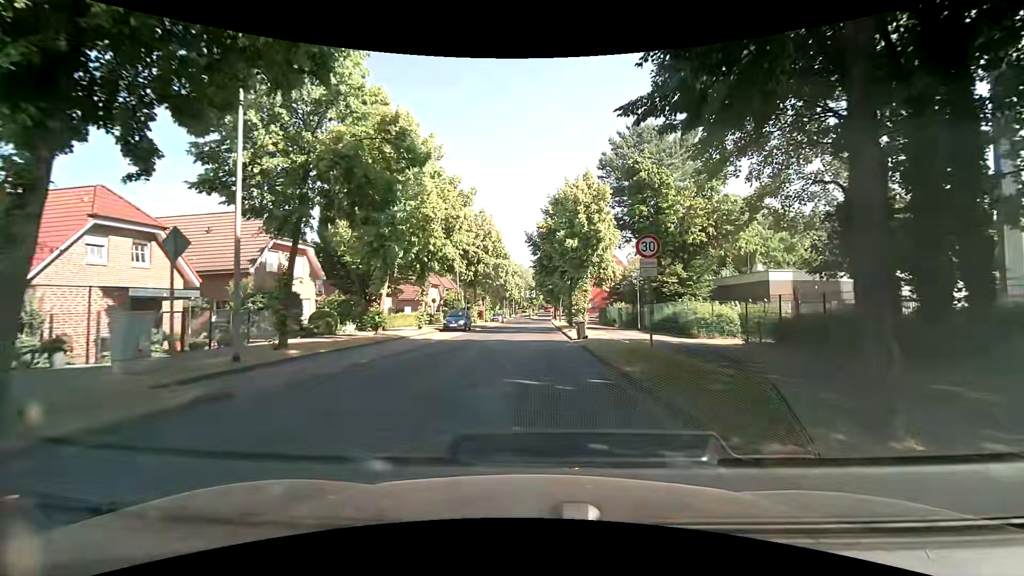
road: tertiary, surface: asphalt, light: Day
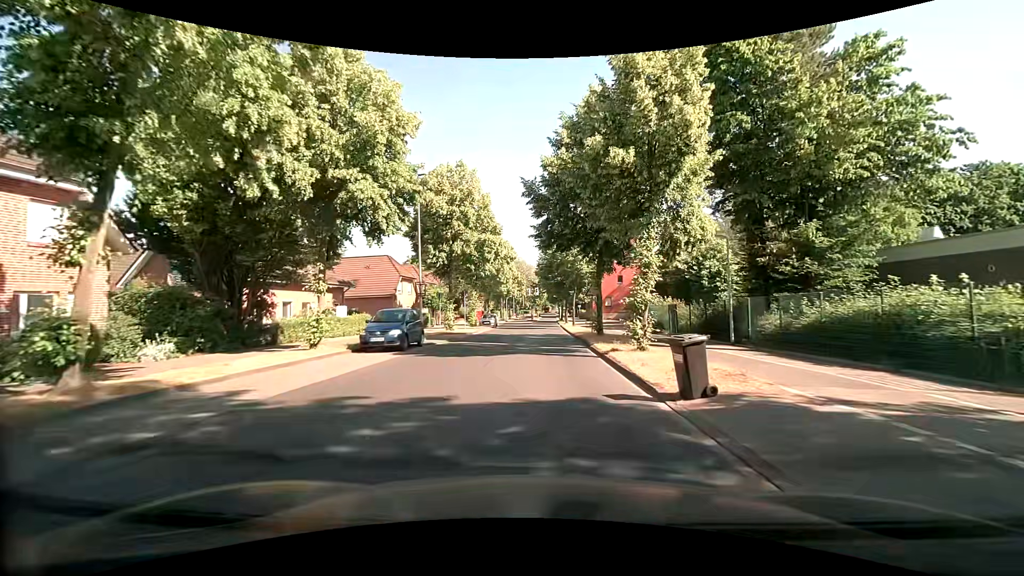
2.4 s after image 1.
(+0.1, +17.2) m; 0°
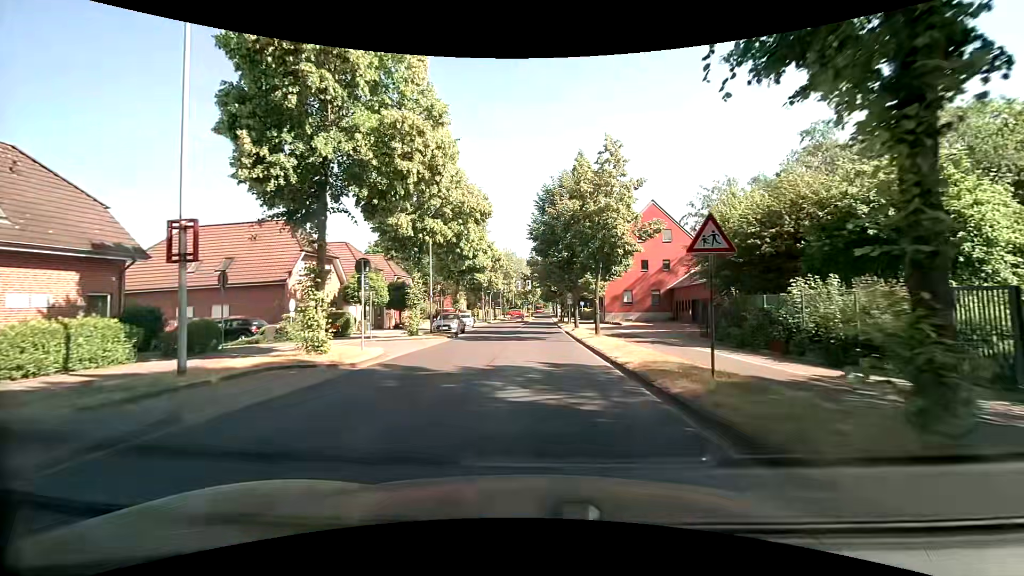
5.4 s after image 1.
(+0.1, +21.2) m; +2°
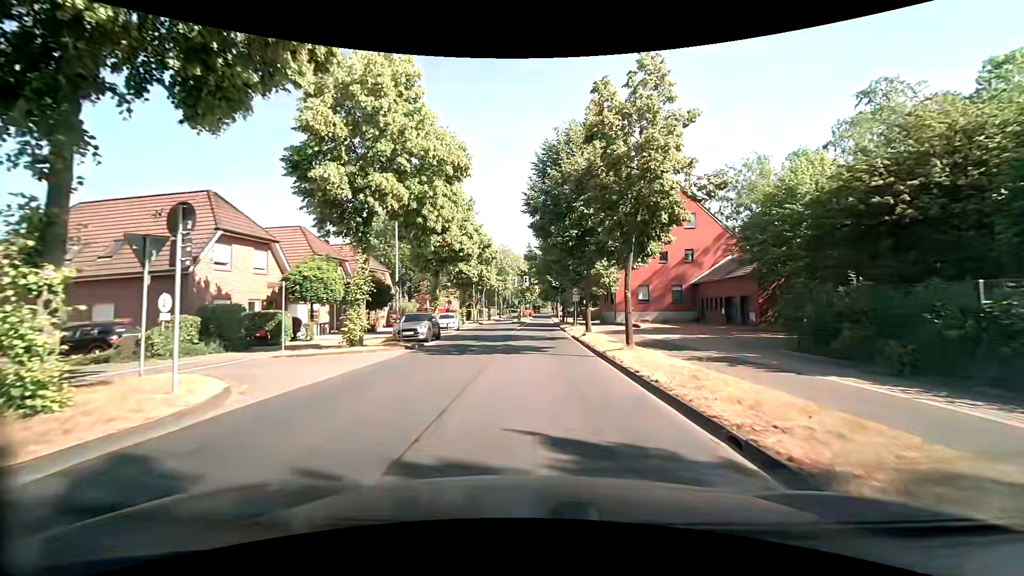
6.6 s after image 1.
(-0.1, +8.5) m; 0°
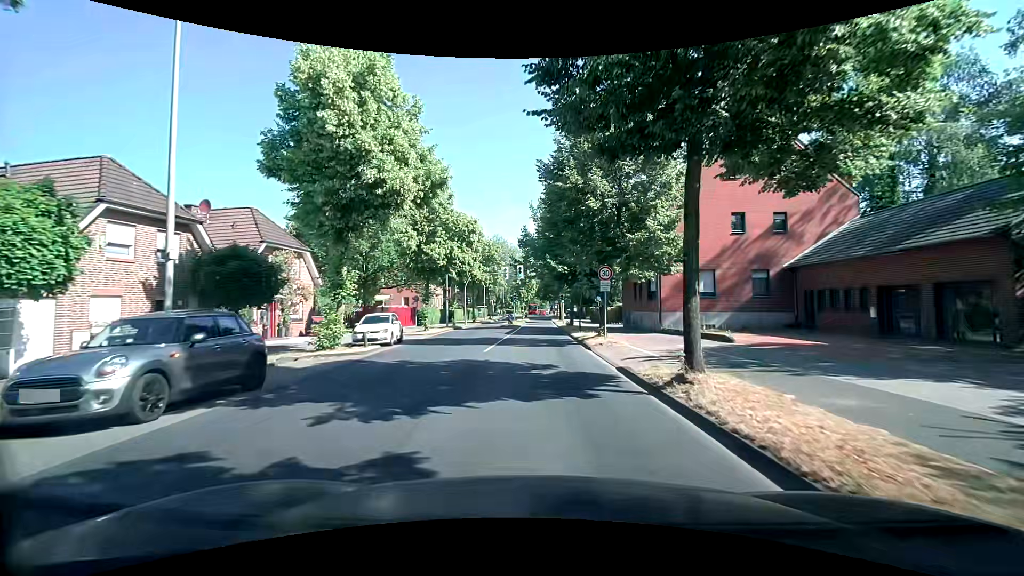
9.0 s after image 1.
(-0.1, +17.0) m; 0°
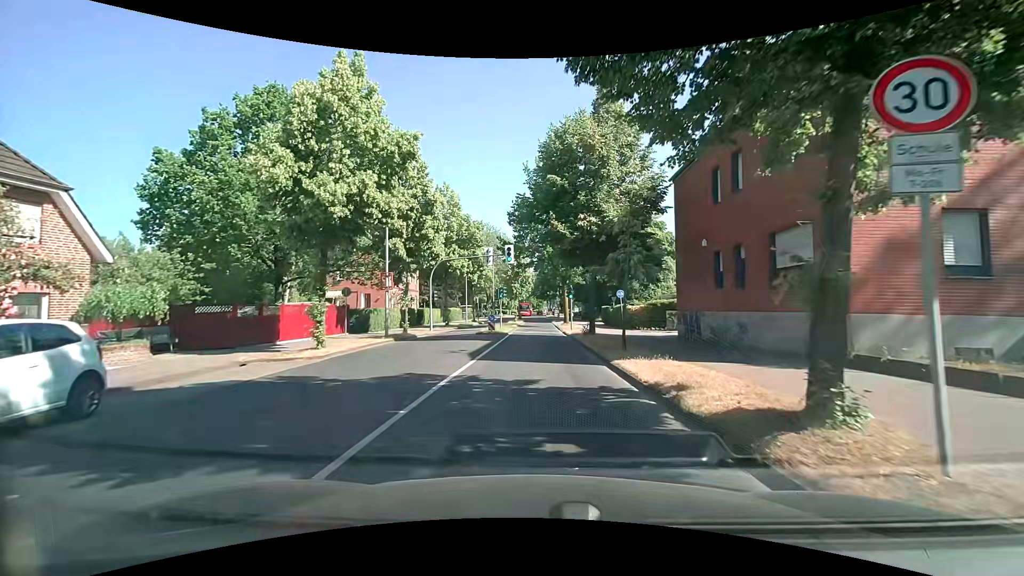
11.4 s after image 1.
(+0.1, +16.9) m; -1°
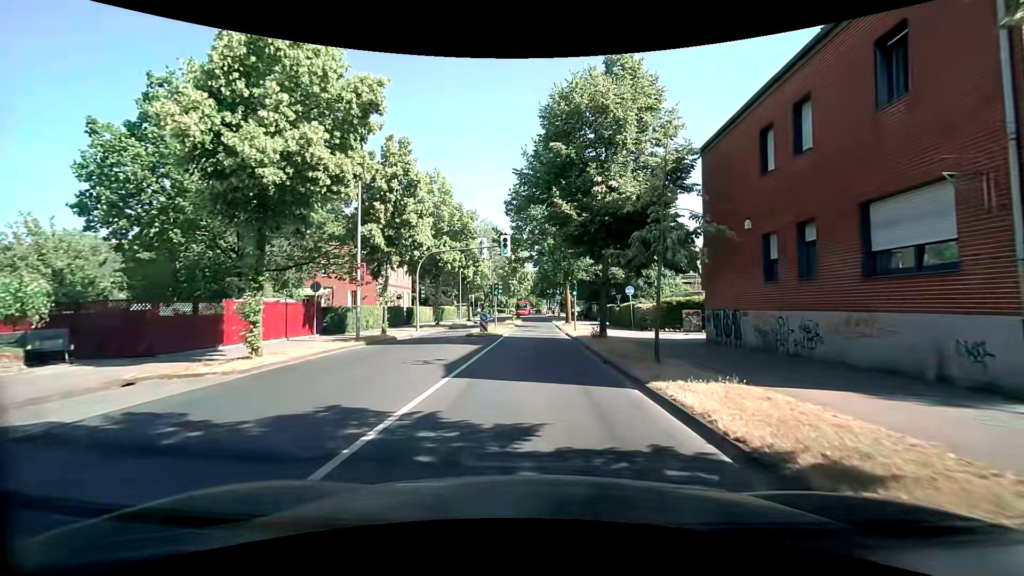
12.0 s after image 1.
(+0.1, +4.2) m; +1°
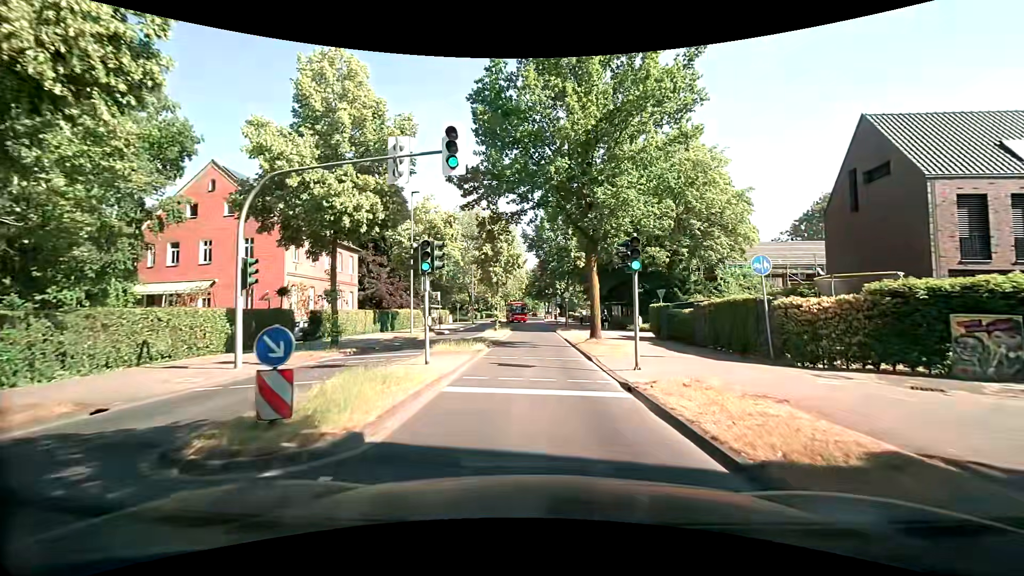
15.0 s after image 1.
(0.0, +20.9) m; 0°
(0, +10) (0, +20) (0, +30) (0, +40) (0, +50) (0, +60) (0, +70) (0, +80) (0, +90) (0, +100) m
